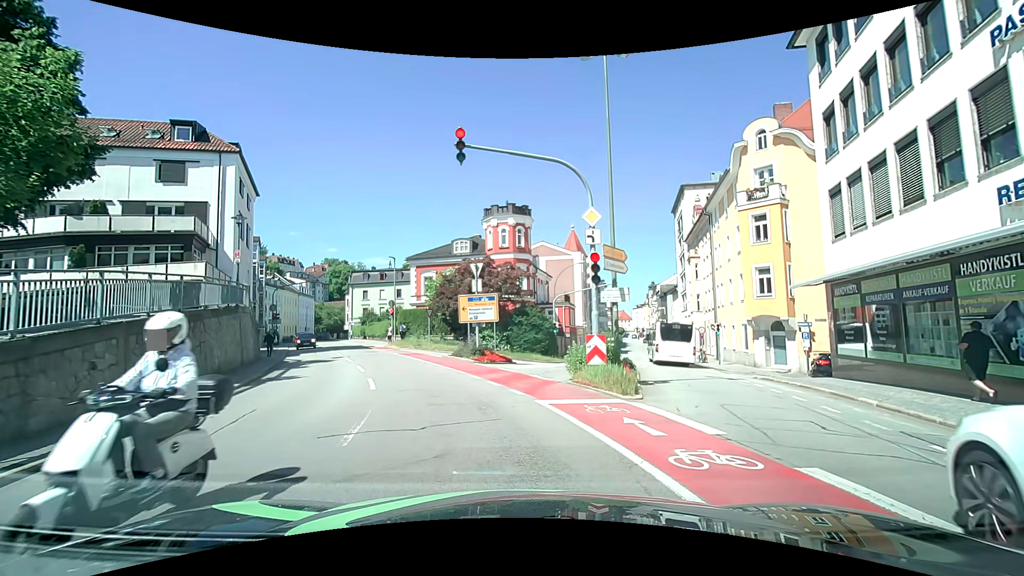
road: tertiary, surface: asphalt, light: Day
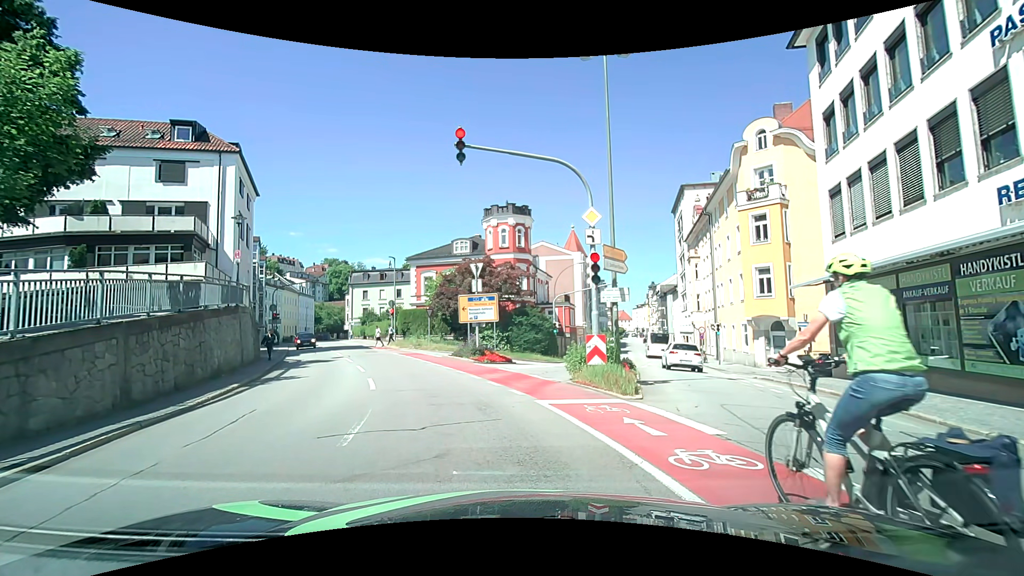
(0.0, 0.0) m; 0°
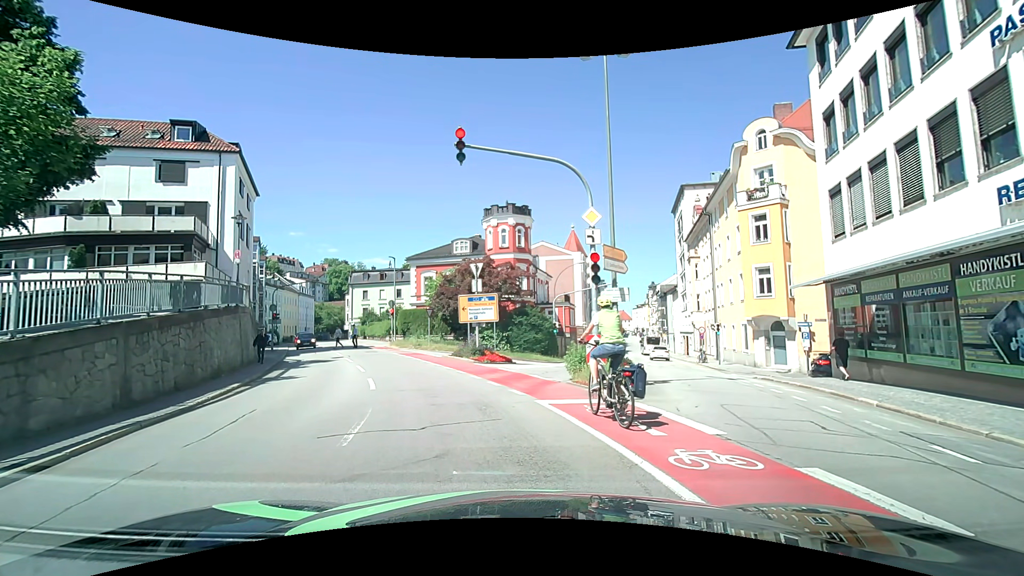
(0.0, 0.0) m; 0°
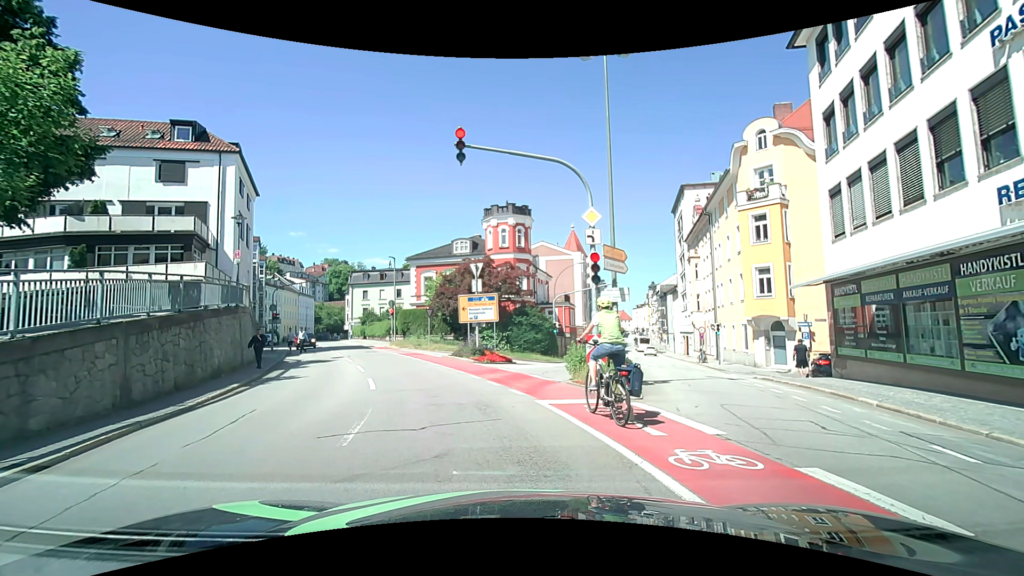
(0.0, 0.0) m; 0°
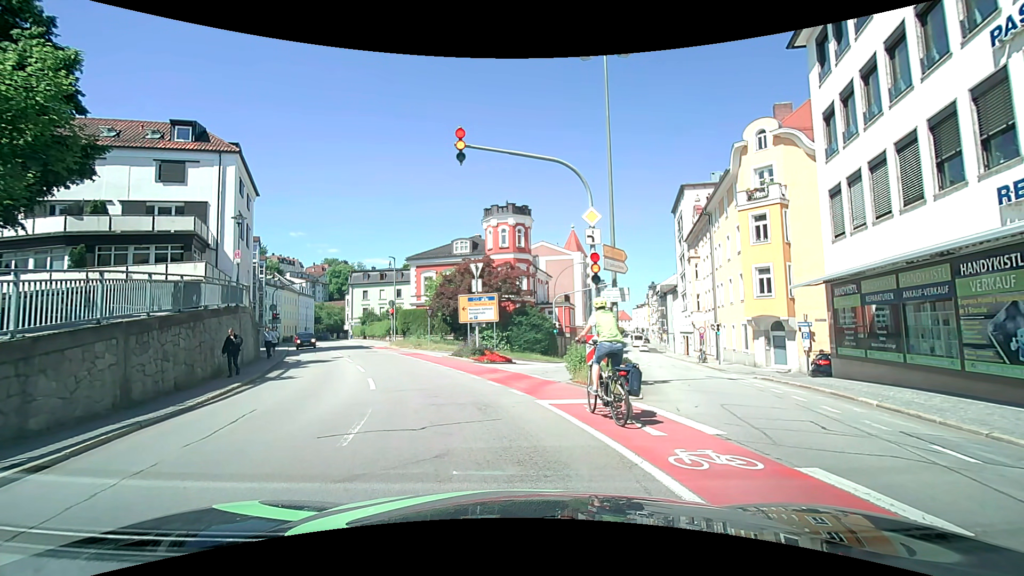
(0.0, 0.0) m; 0°
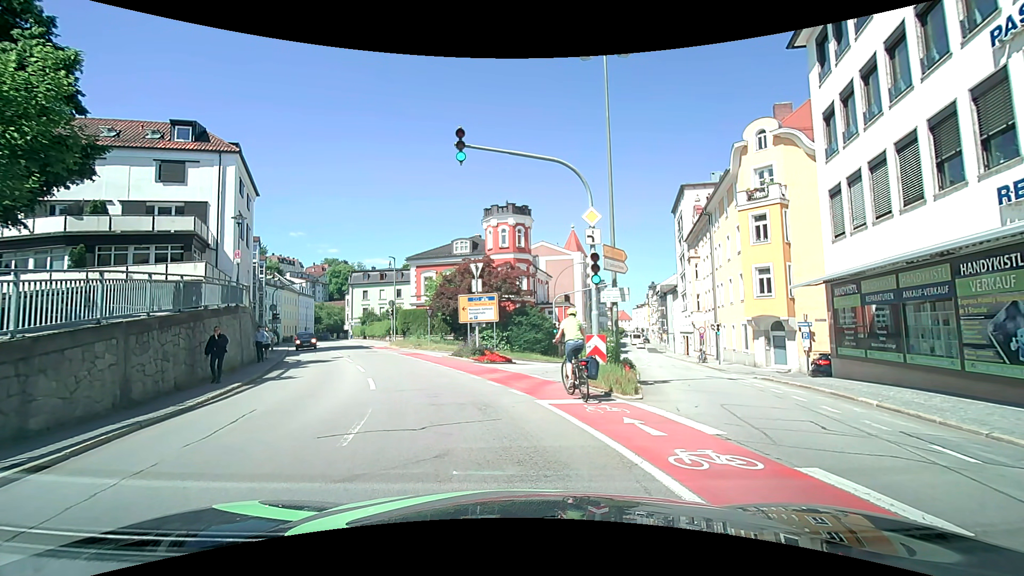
(0.0, 0.0) m; 0°
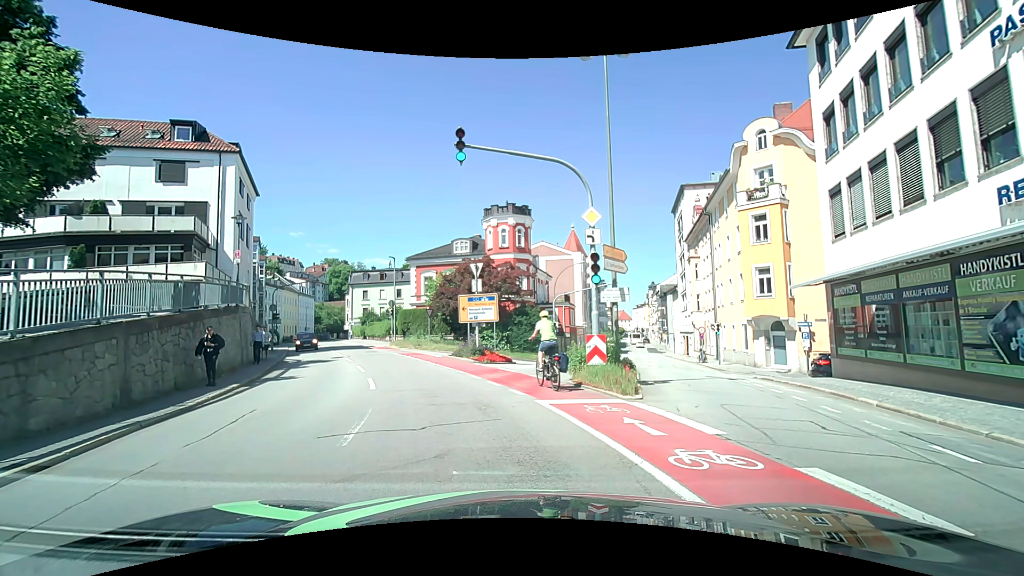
(0.0, 0.0) m; 0°
